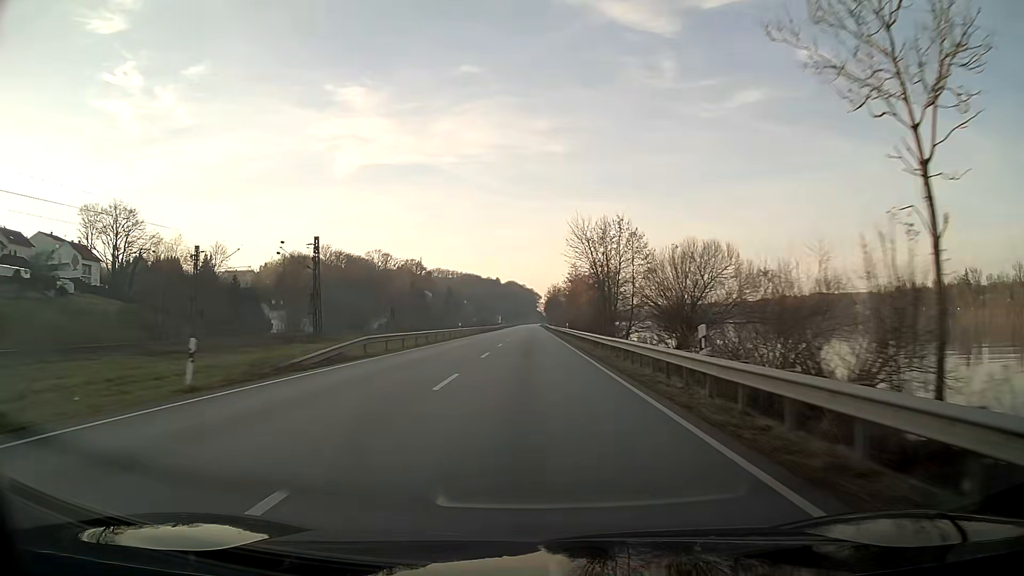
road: primary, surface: asphalt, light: Day
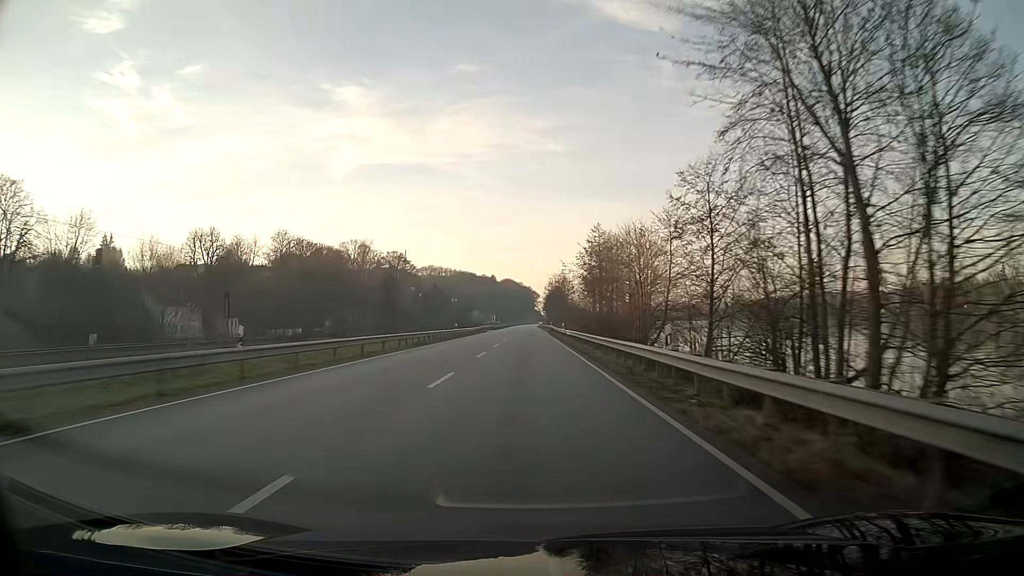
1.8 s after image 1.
(+0.1, +47.9) m; 0°
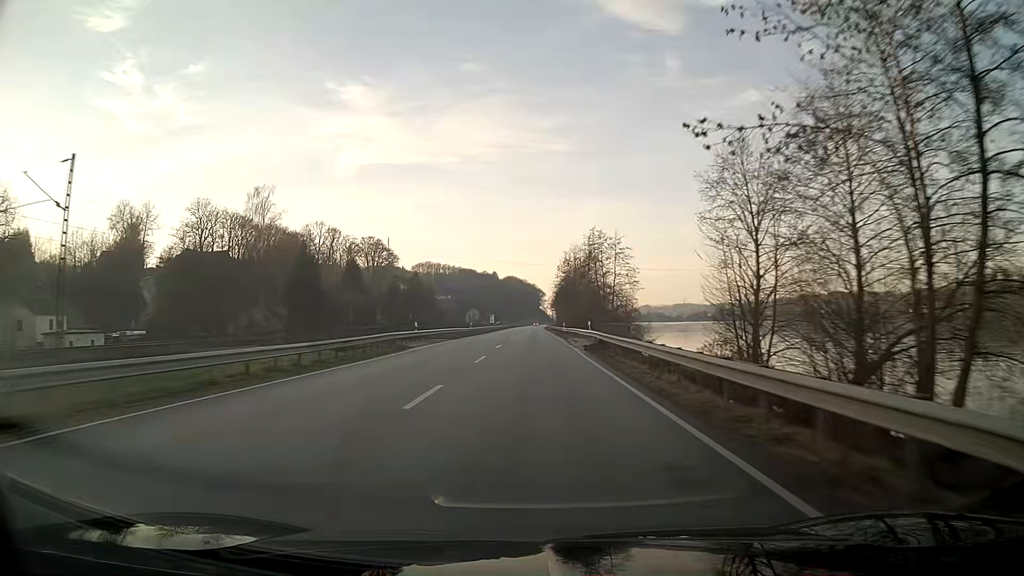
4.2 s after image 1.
(-0.3, +63.9) m; 0°
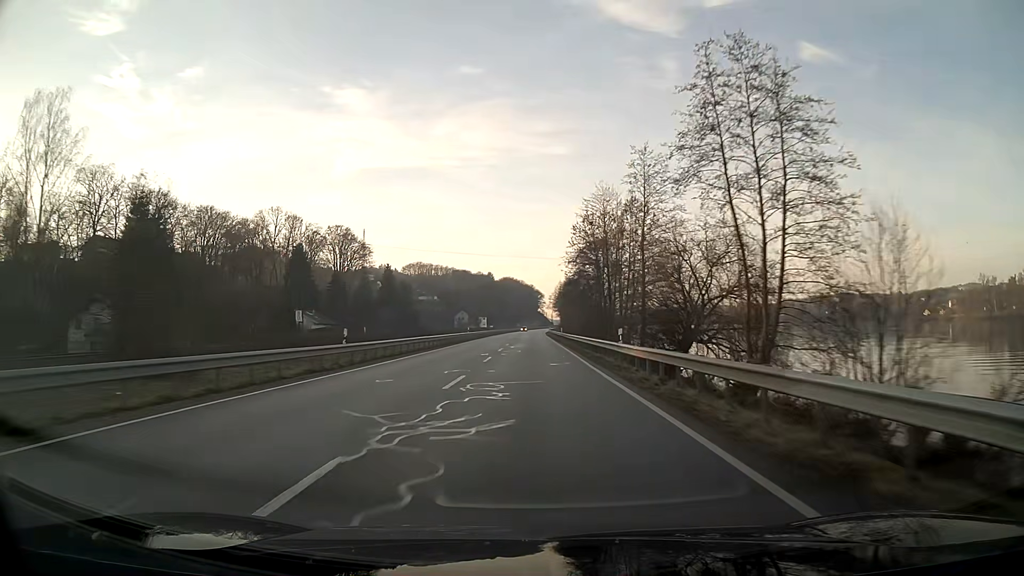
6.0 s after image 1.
(+0.1, +47.9) m; 0°
